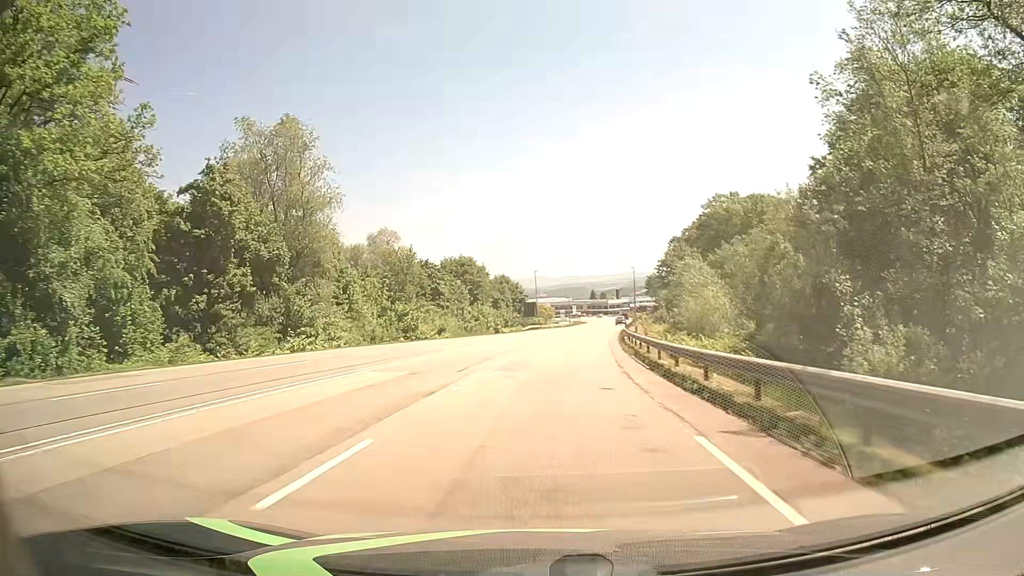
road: secondary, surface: asphalt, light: Day
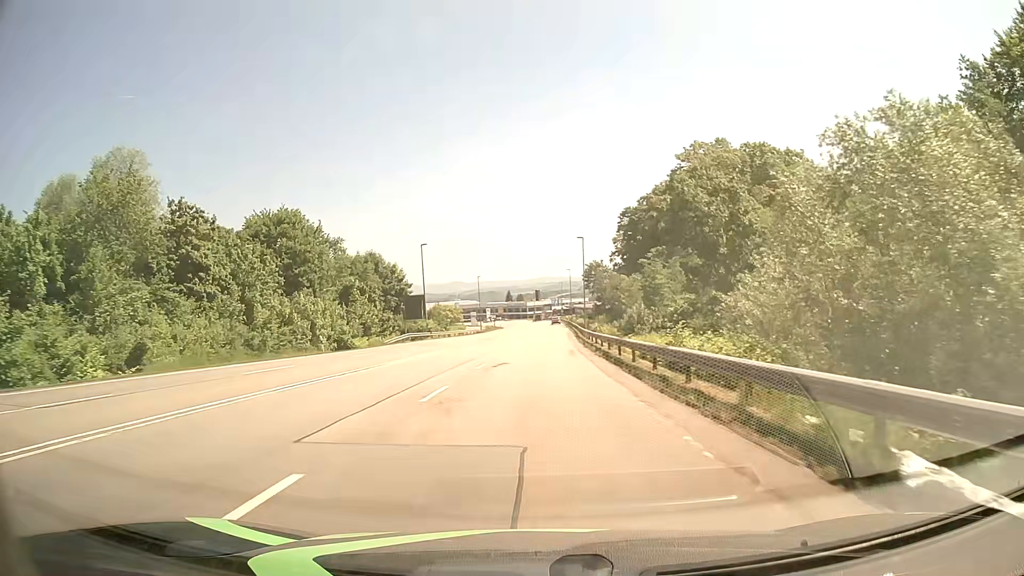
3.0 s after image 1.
(+2.9, +45.5) m; +7°
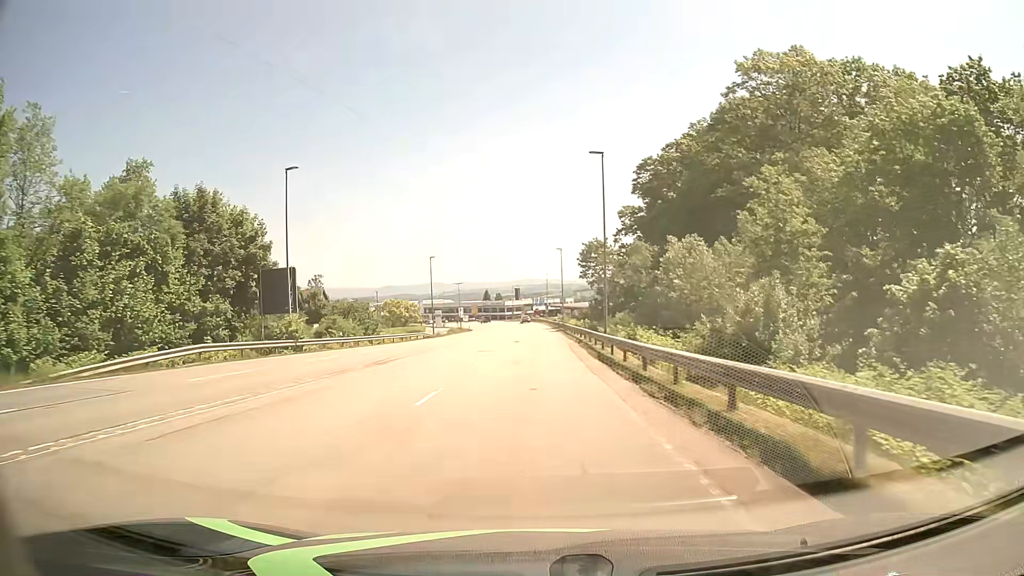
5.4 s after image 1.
(+0.6, +36.6) m; +1°
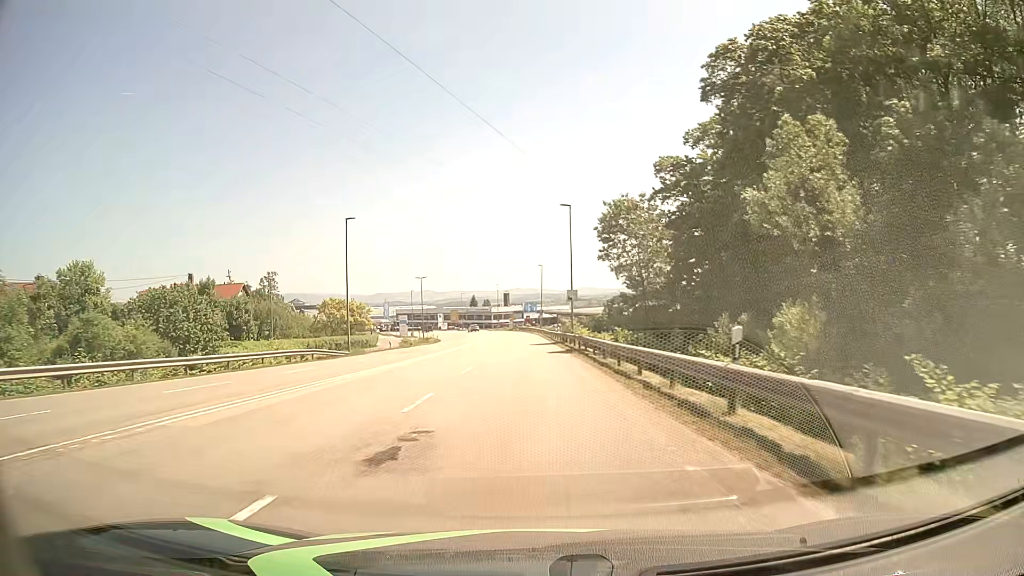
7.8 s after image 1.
(+0.5, +36.4) m; +1°
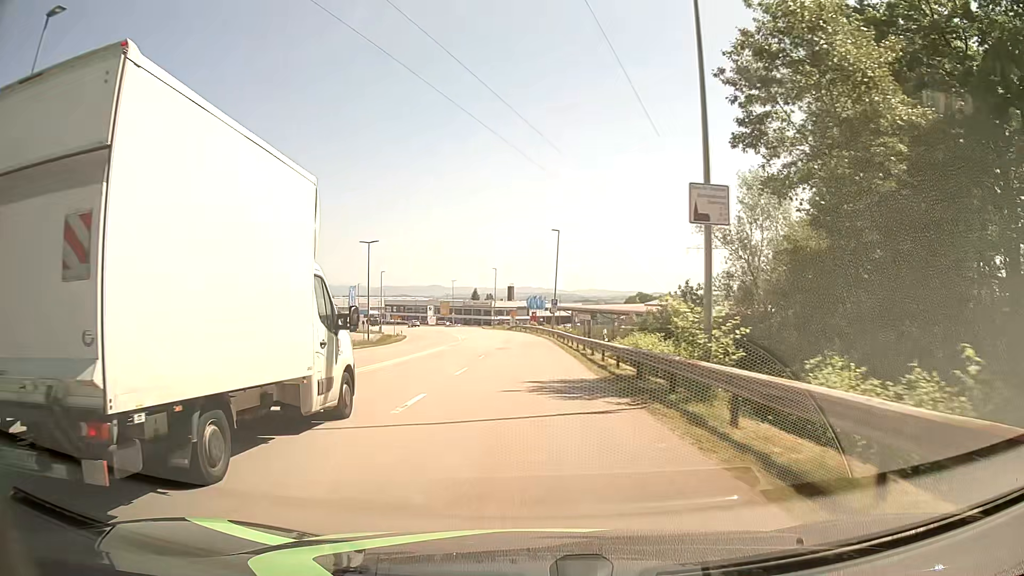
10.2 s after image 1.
(0.0, +36.5) m; 0°
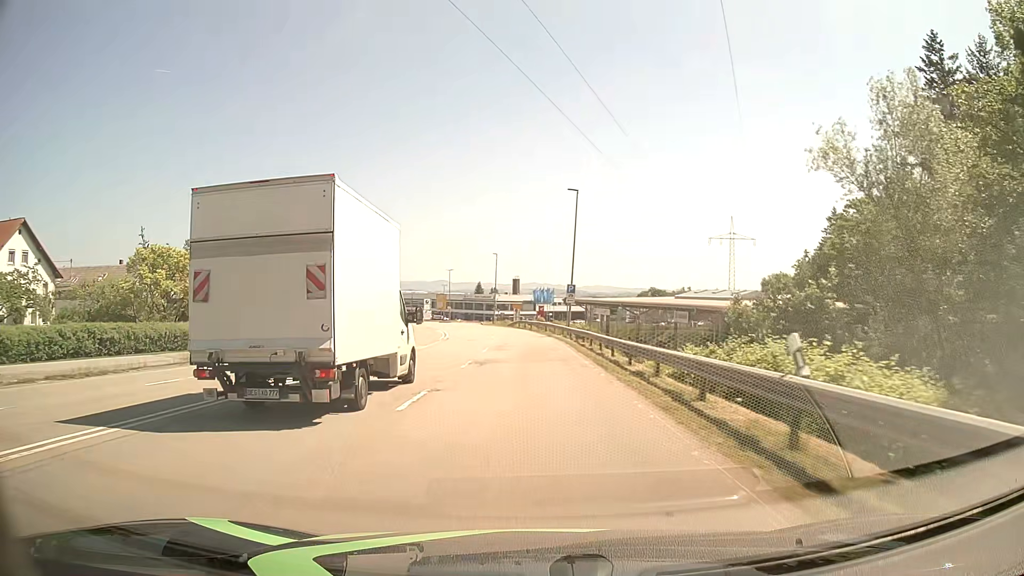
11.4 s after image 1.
(-0.1, +17.9) m; -1°
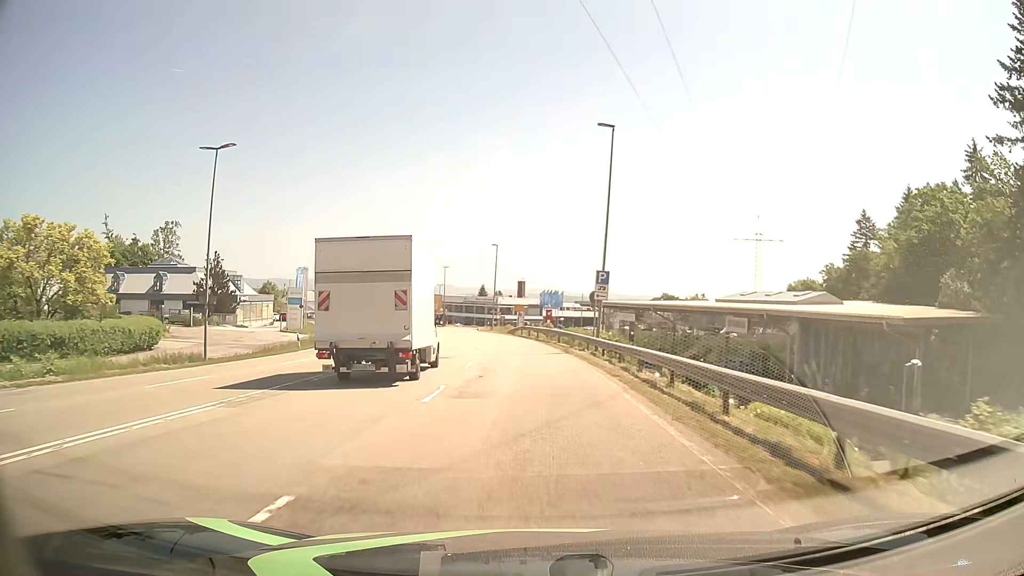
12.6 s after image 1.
(-0.1, +17.0) m; -1°
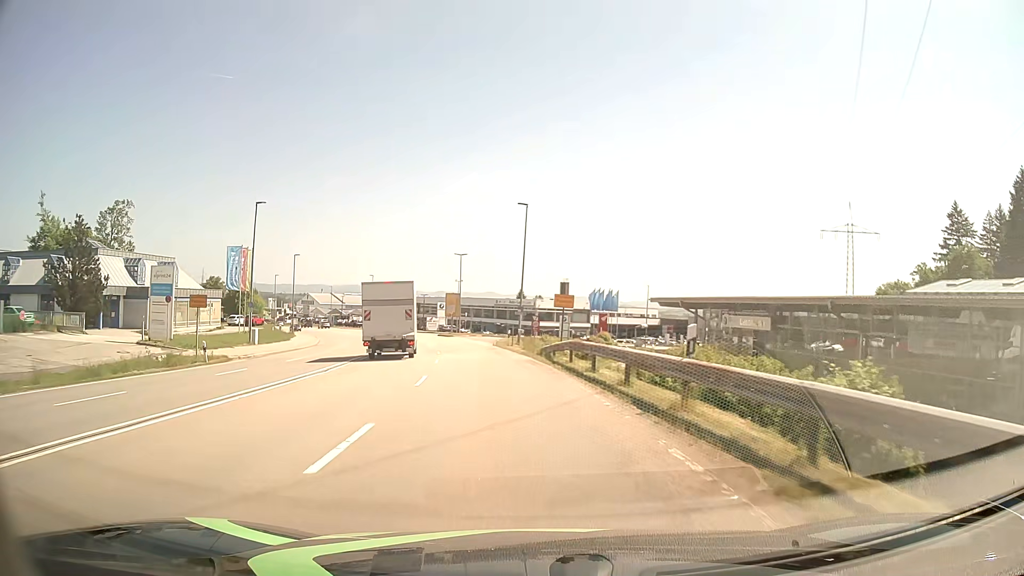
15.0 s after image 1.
(-0.4, +31.7) m; -3°
(0, +10) (-1, +20) (-2, +30) (-4, +40) (-5, +50) (-8, +59) (-10, +69) (-13, +79) (-16, +88) (-20, +97) m
